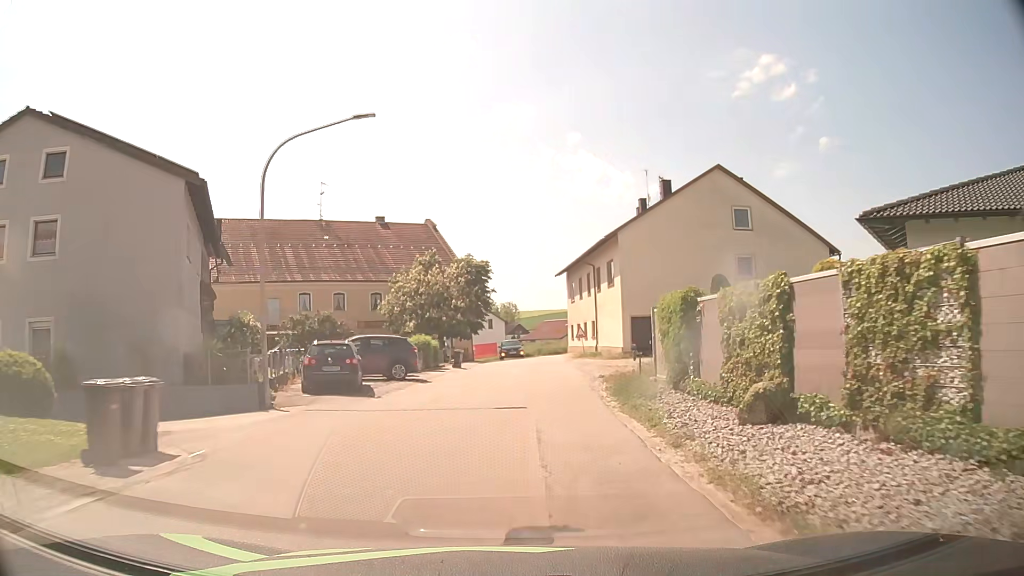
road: tertiary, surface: asphalt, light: Day
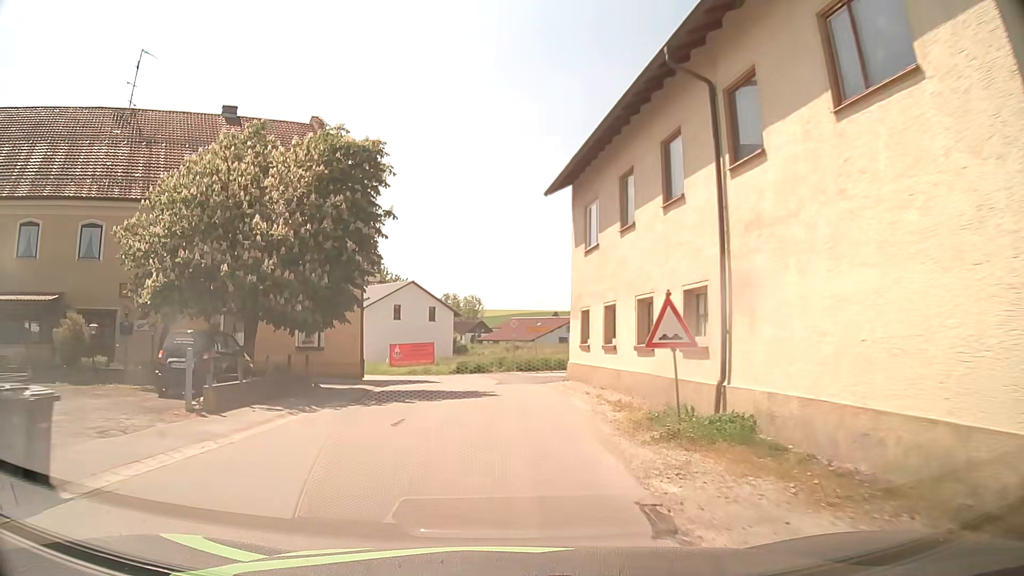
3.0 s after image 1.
(+1.5, +31.2) m; +2°
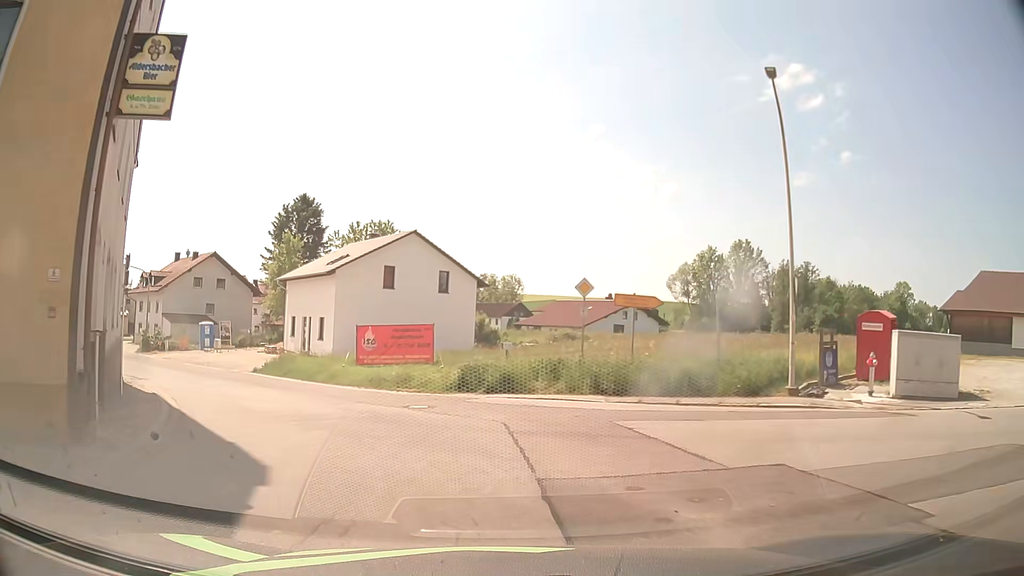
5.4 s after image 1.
(-0.4, +22.0) m; -3°
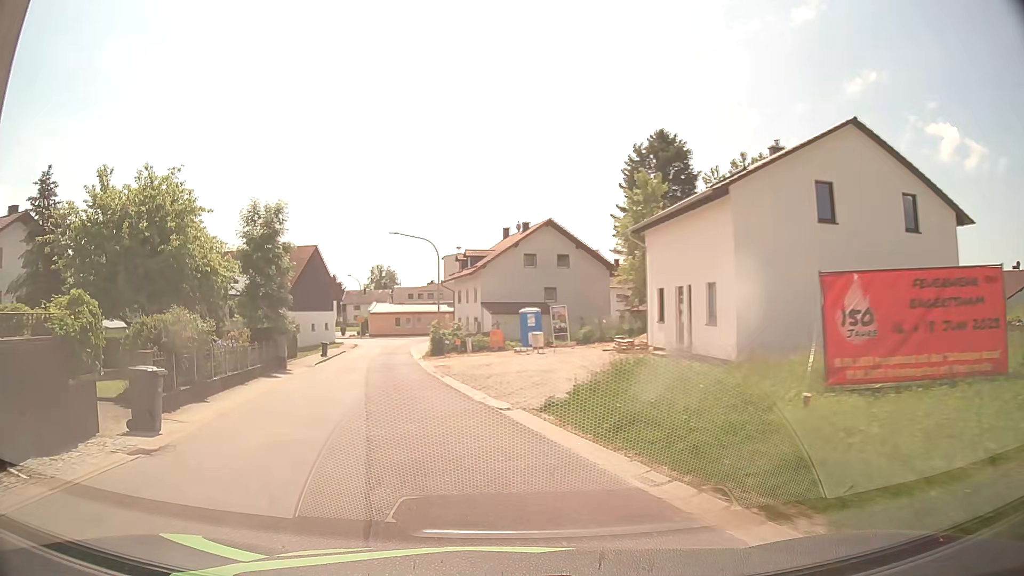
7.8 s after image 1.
(-4.5, +19.0) m; -30°
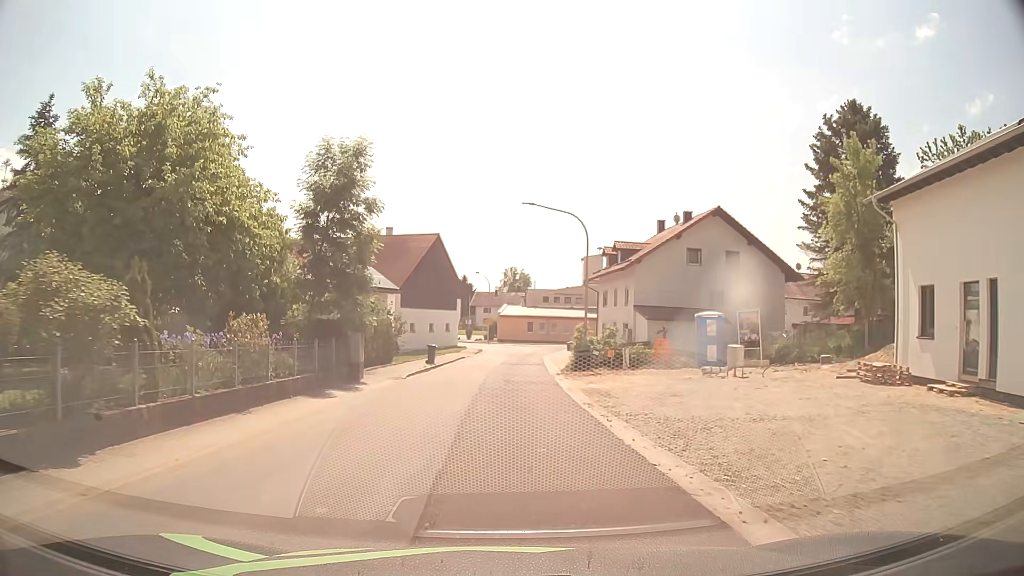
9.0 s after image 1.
(-1.6, +10.5) m; -13°
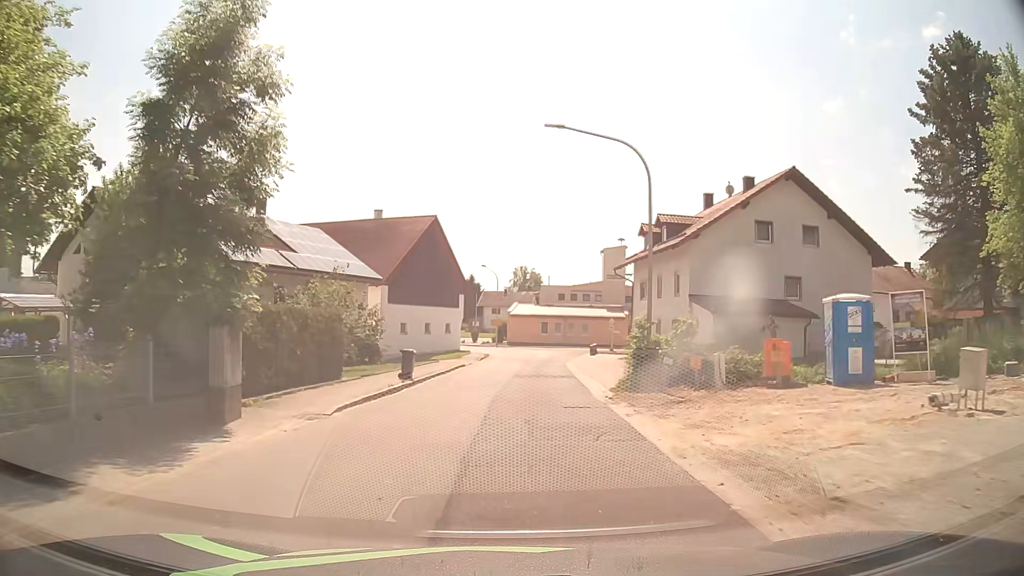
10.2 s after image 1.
(-0.1, +11.6) m; -1°
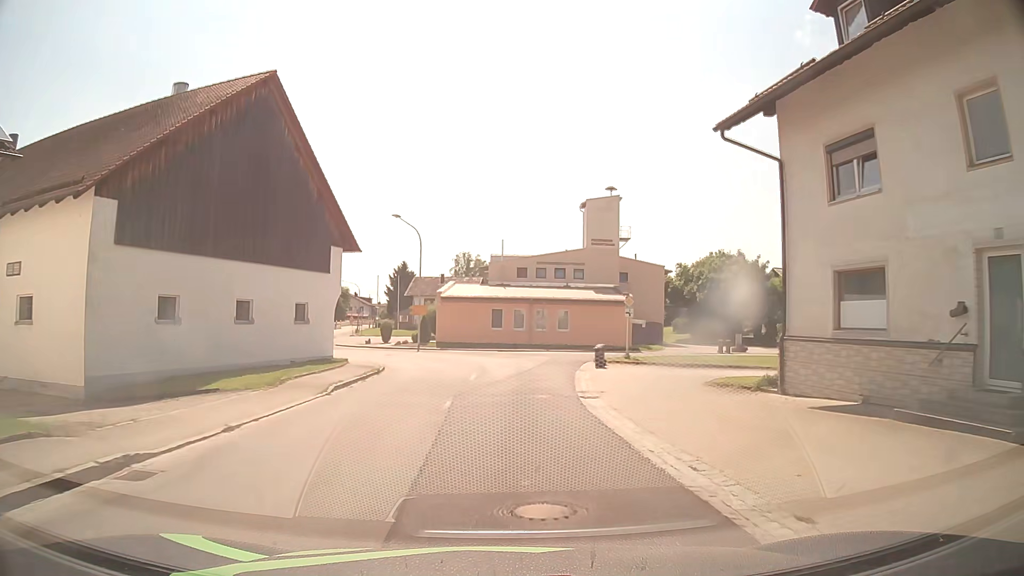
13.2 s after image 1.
(+1.4, +31.6) m; +5°
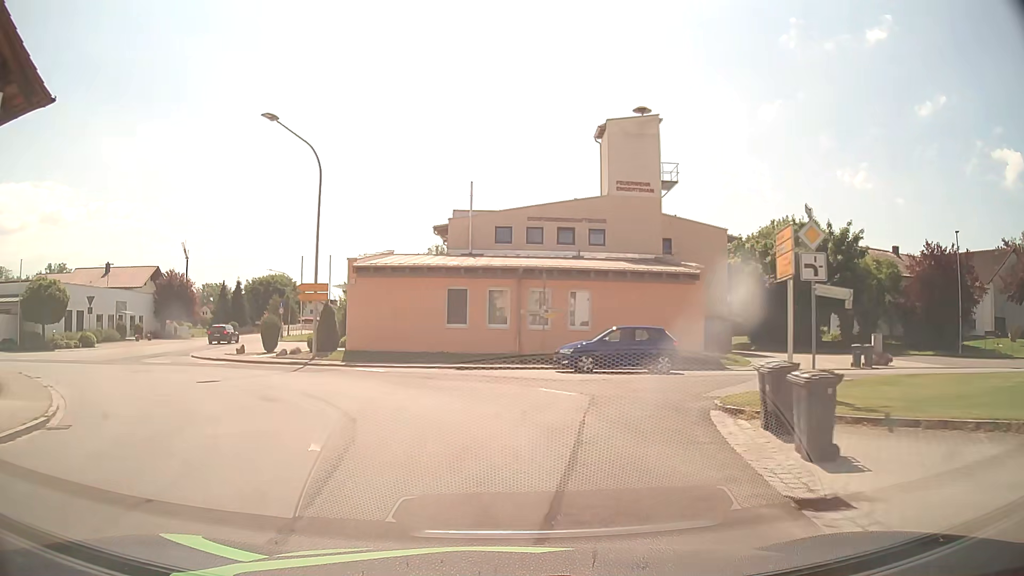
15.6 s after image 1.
(+0.7, +23.1) m; +3°
(-1, +10) (-6, +19) (-14, +24) (-24, +25) (-34, +25) (-44, +25) (-54, +25) (-64, +24) (-74, +24) (-84, +24) m
